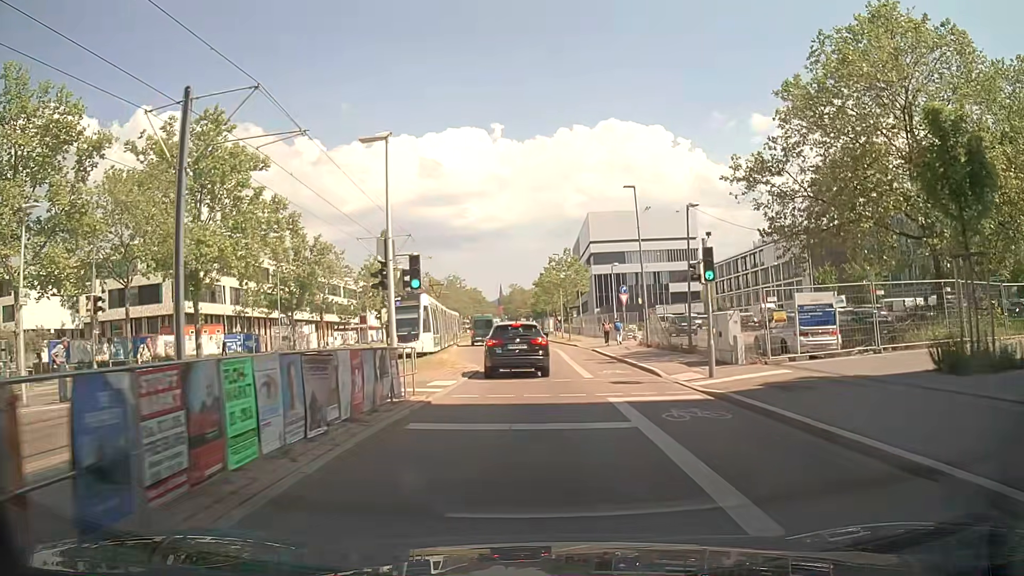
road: secondary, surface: asphalt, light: Day
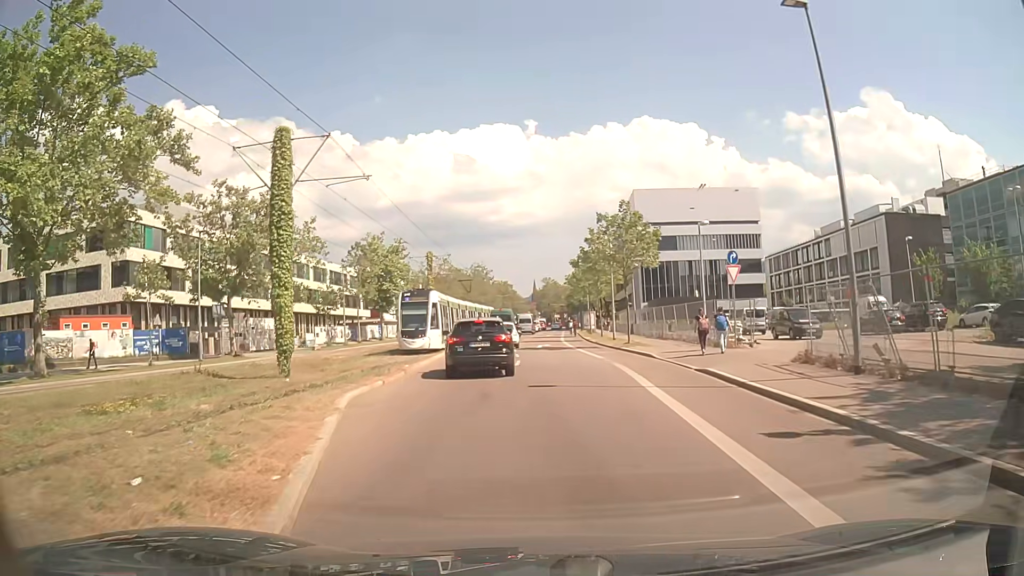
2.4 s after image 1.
(-0.2, +20.4) m; -3°
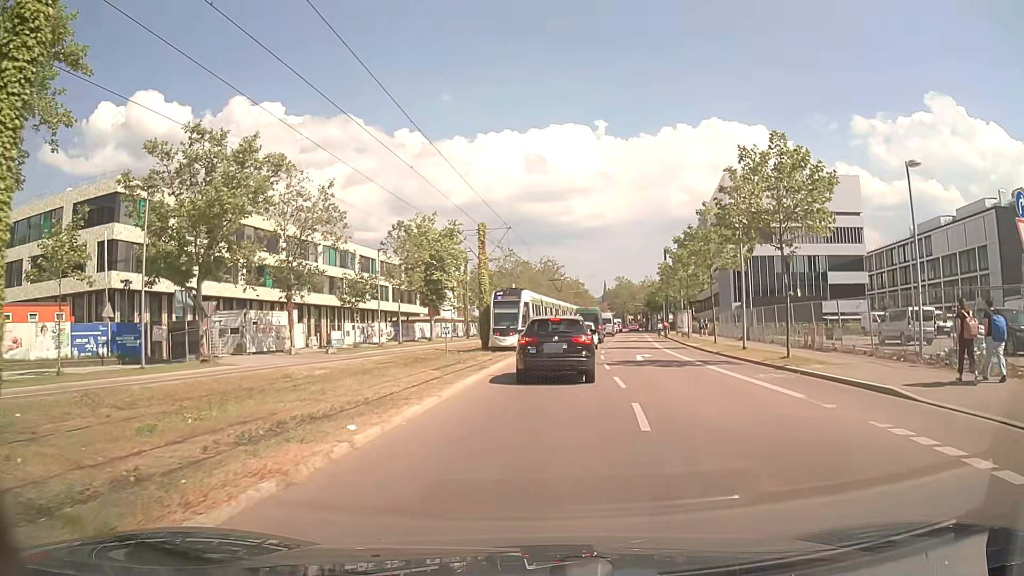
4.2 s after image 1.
(-0.9, +14.0) m; -5°
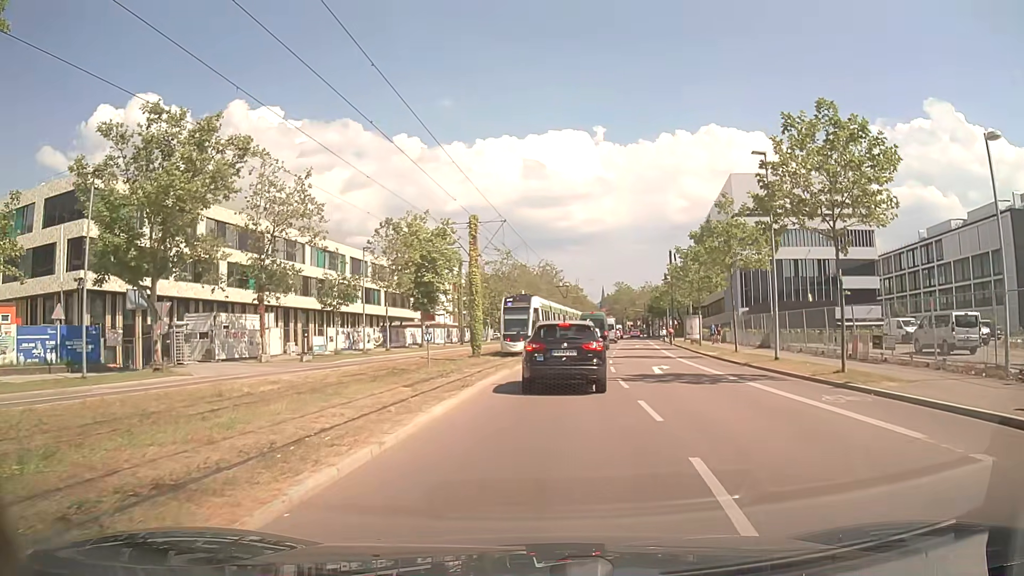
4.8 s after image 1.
(0.0, +4.4) m; 0°
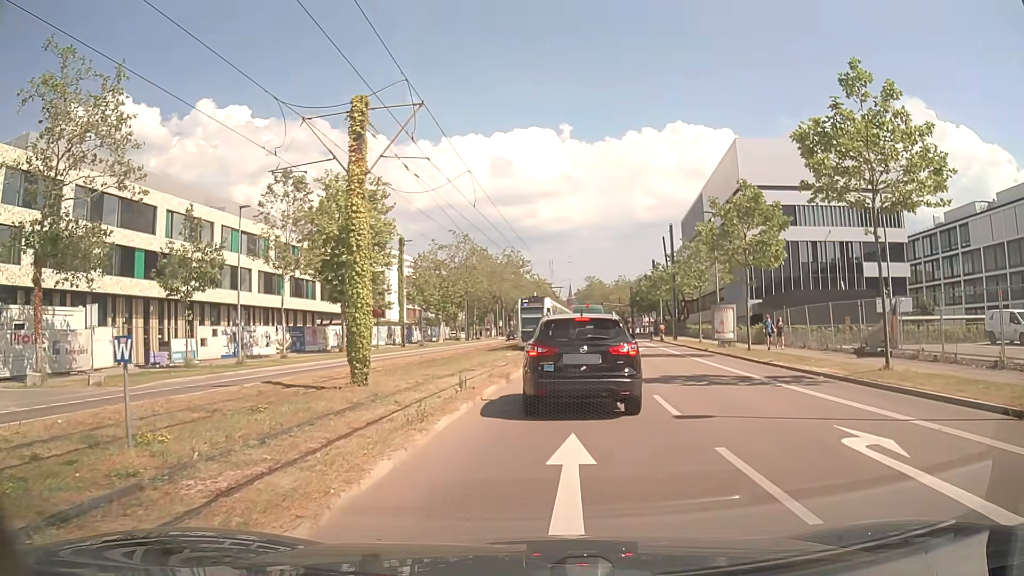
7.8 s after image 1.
(+0.5, +17.4) m; +3°
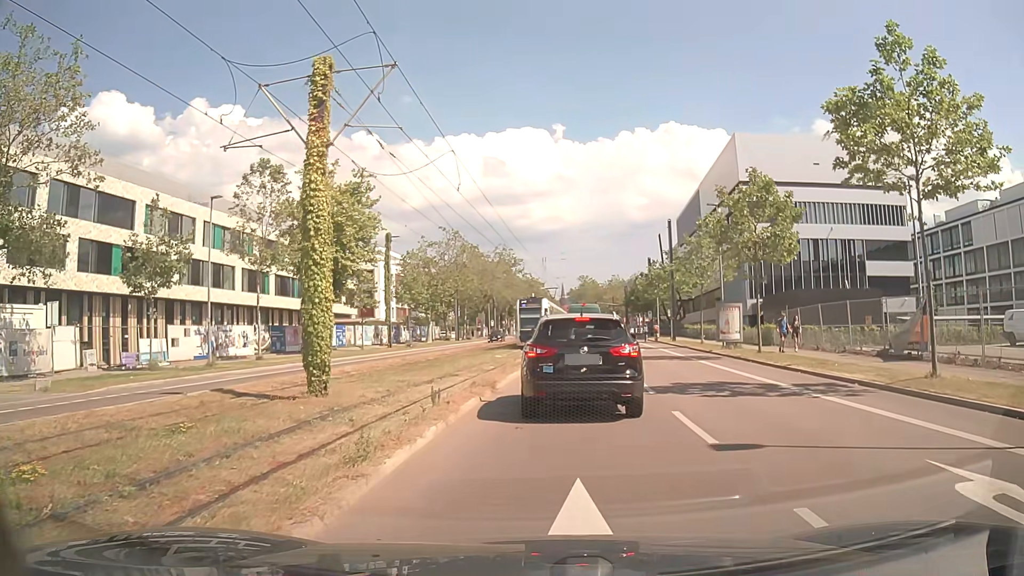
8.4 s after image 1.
(0.0, +2.6) m; 0°
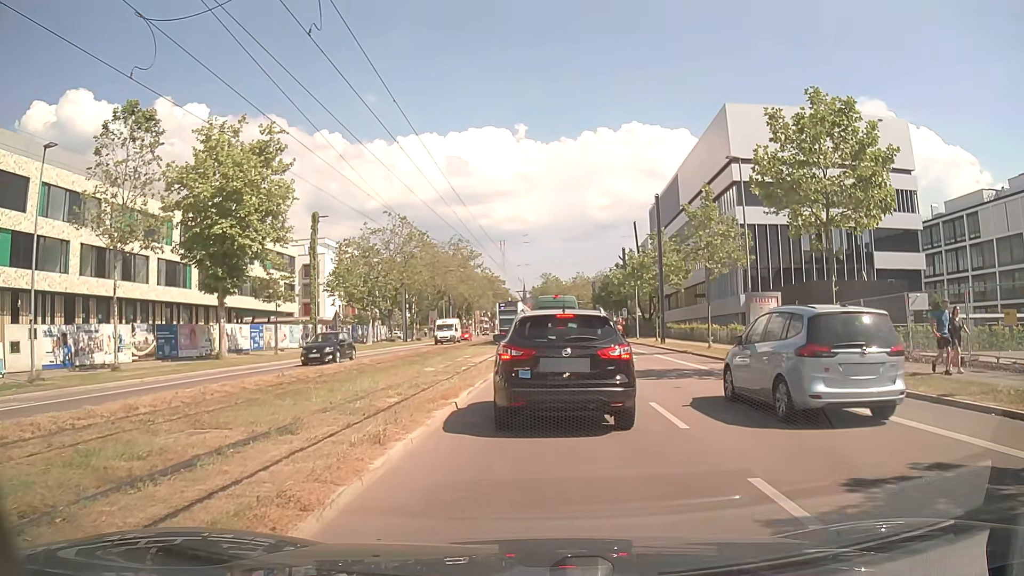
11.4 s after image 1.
(+0.3, +10.9) m; +3°
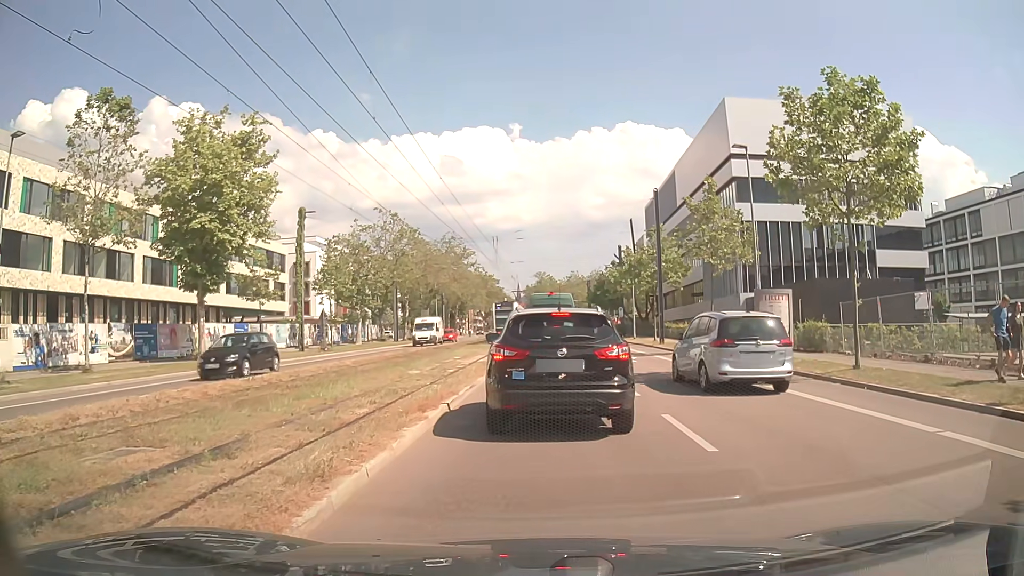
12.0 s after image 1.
(0.0, +1.7) m; +1°
